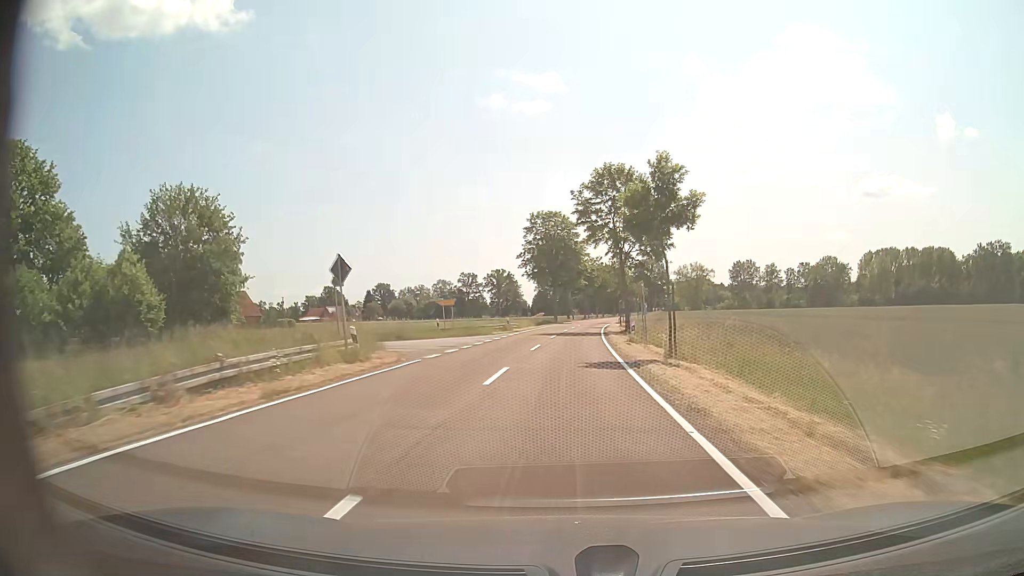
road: tertiary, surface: asphalt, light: Day
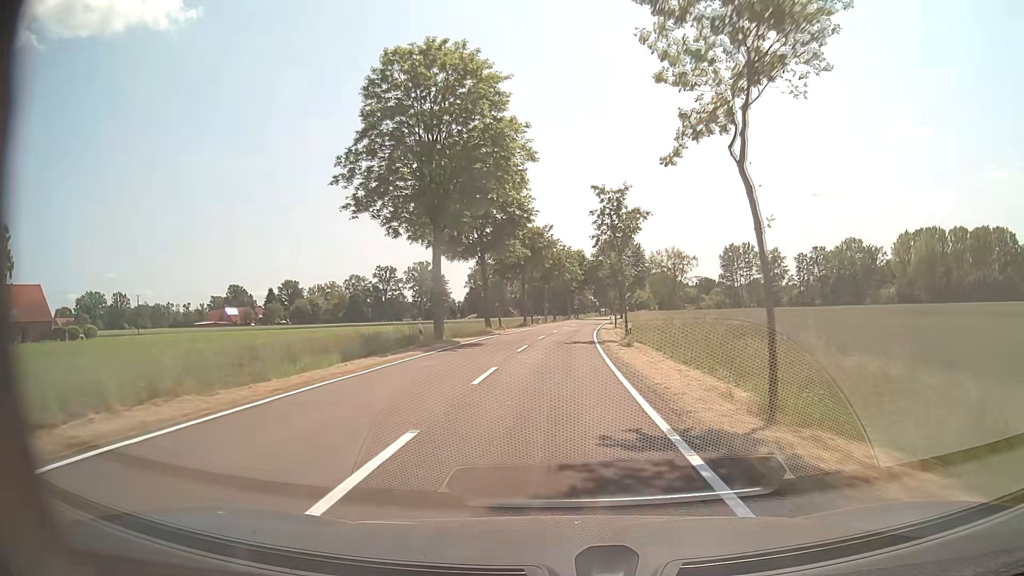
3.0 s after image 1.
(+2.3, +58.2) m; +5°
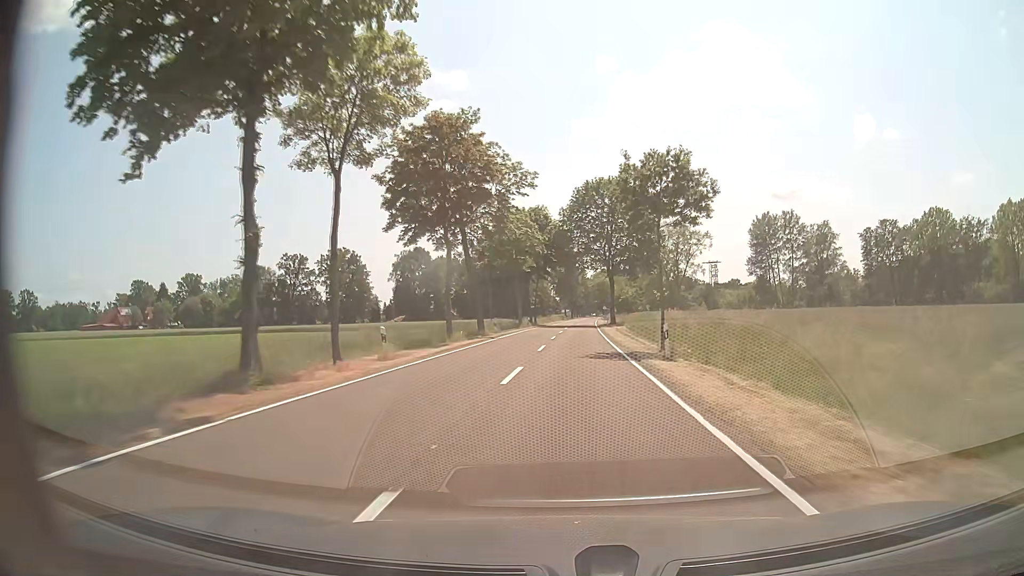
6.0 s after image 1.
(+1.7, +58.3) m; +4°
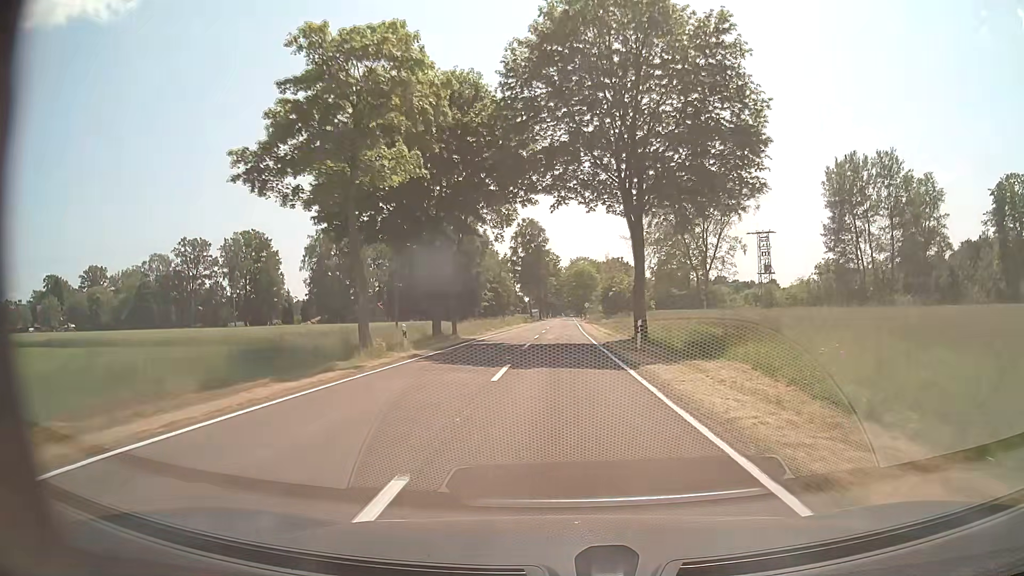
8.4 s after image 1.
(+1.3, +46.6) m; +3°
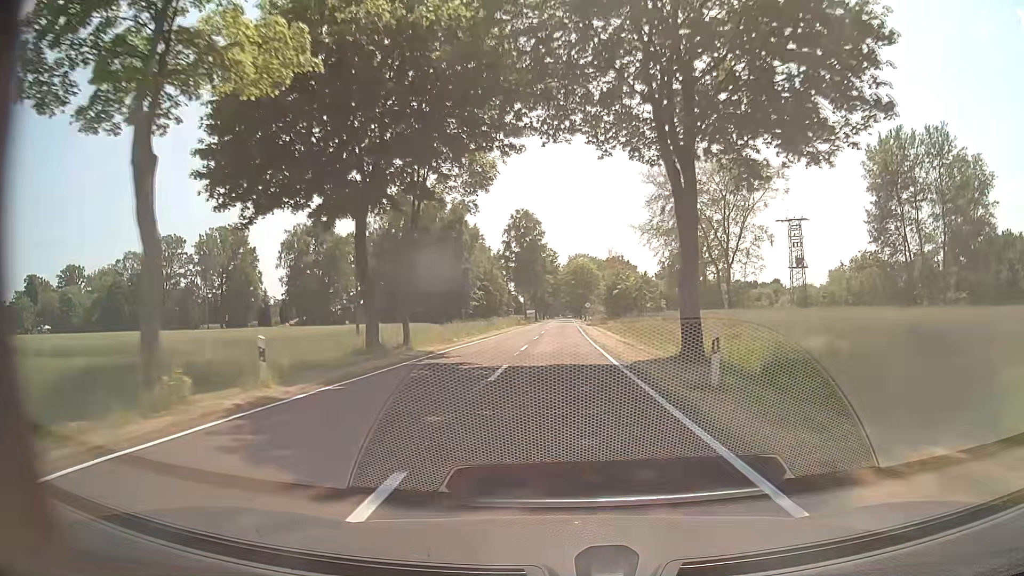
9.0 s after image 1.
(0.0, +11.7) m; 0°
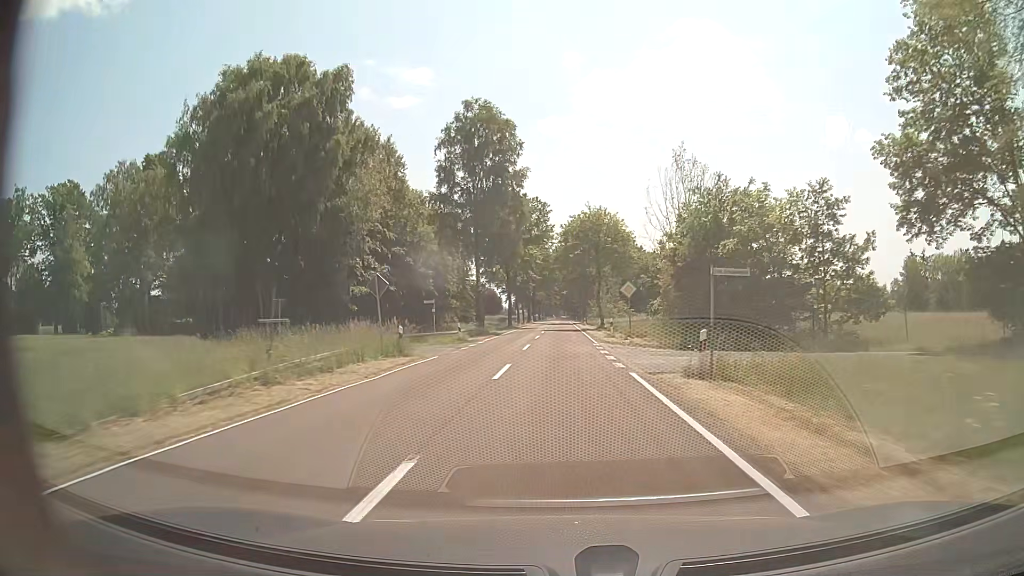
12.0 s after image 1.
(+0.2, +58.3) m; 0°
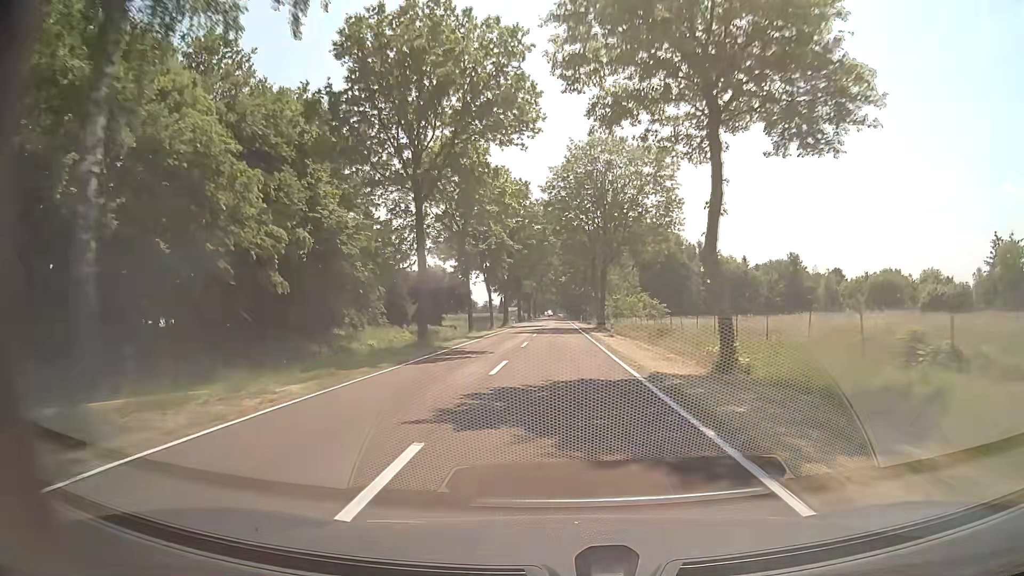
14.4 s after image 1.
(+0.2, +46.6) m; 0°
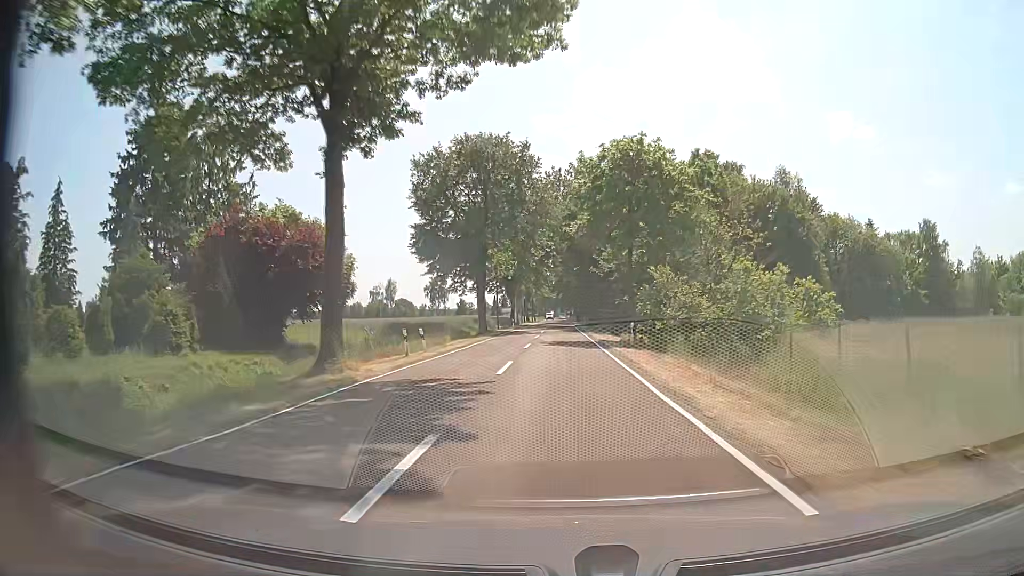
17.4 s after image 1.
(0.0, +58.3) m; 0°
(0, +10) (0, +20) (0, +30) (0, +40) (0, +50) (0, +60) (0, +70) (0, +80) (0, +90) (0, +100) m
